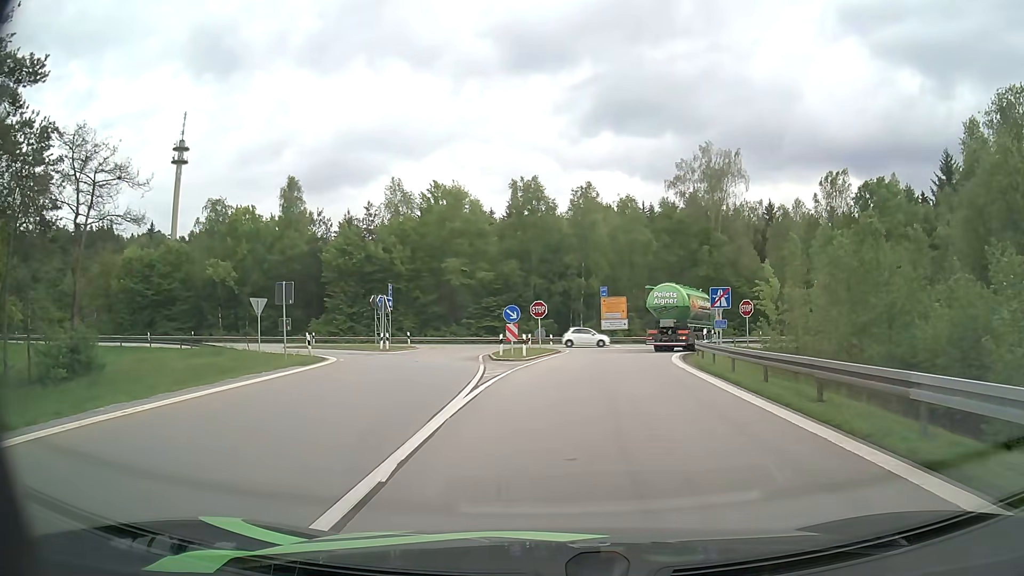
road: motorway_link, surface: asphalt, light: Day
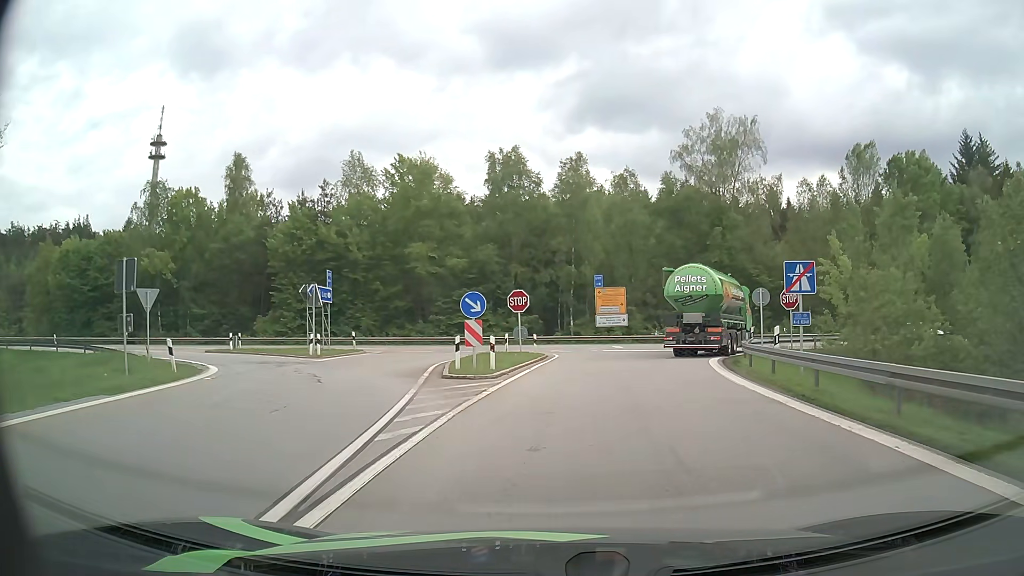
(+0.1, +10.3) m; +2°
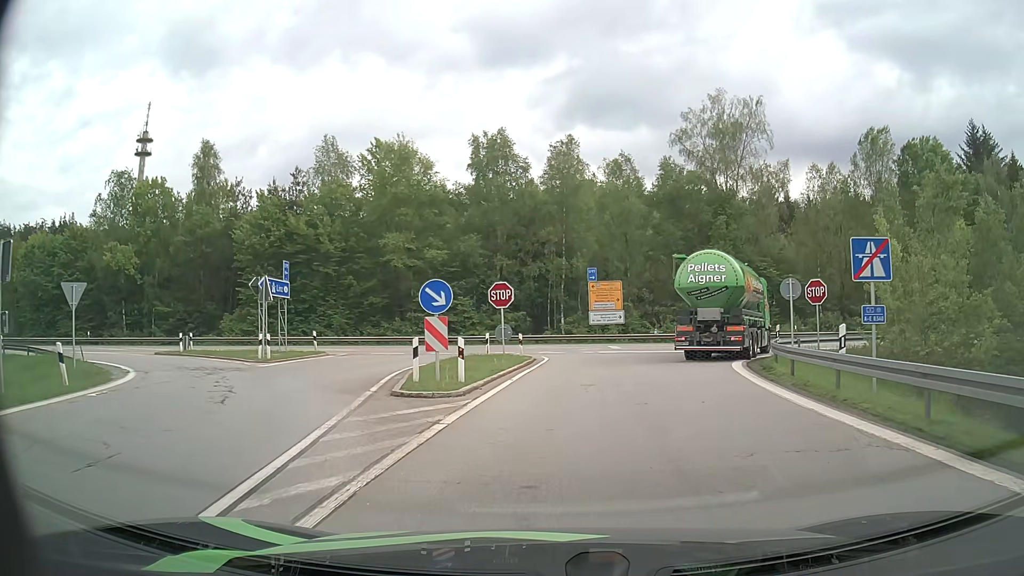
(0.0, +4.7) m; 0°
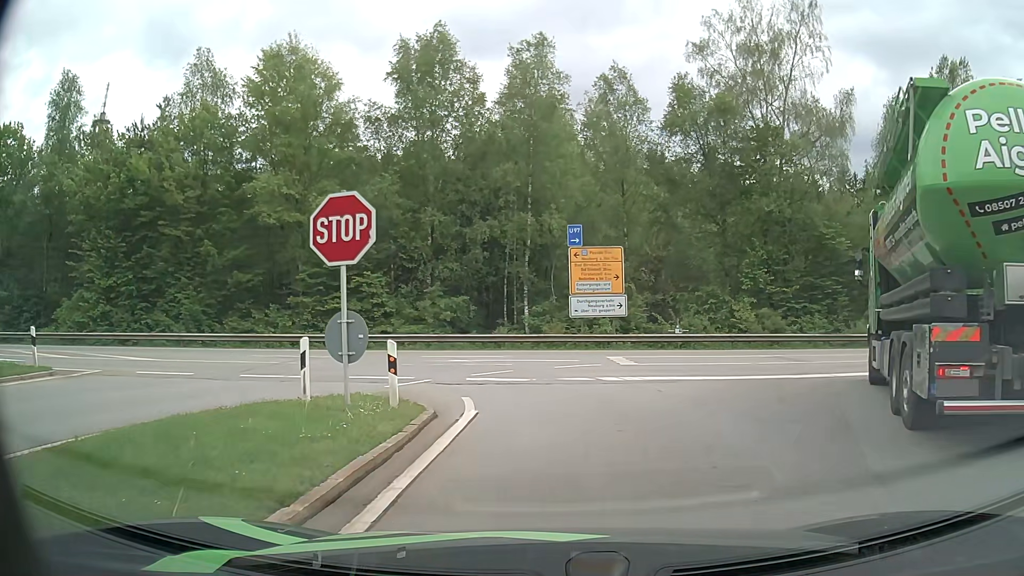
(+0.4, +17.9) m; +3°
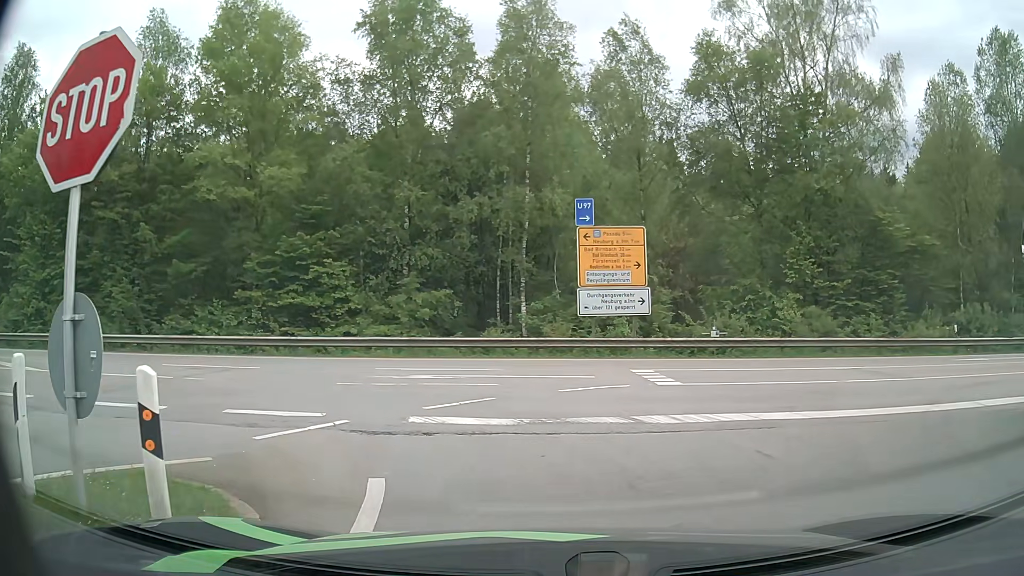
(0.0, +6.0) m; -1°
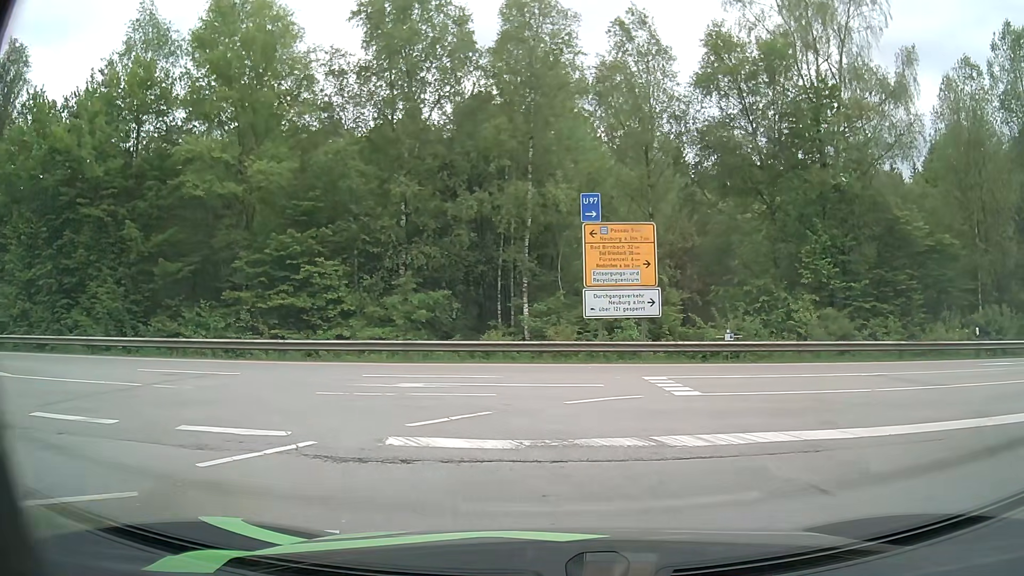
(0.0, +1.3) m; -1°
